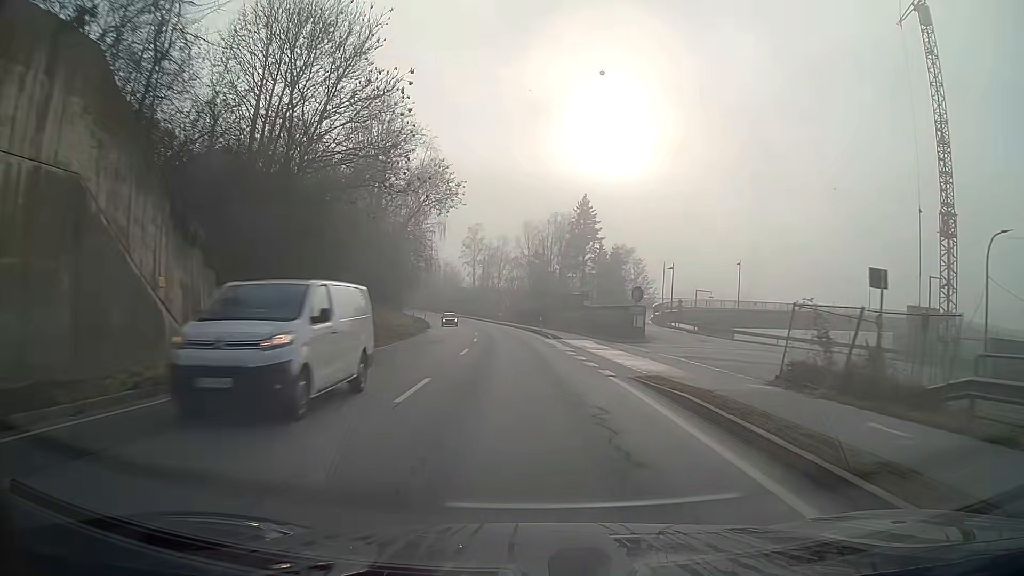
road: primary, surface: asphalt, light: Day
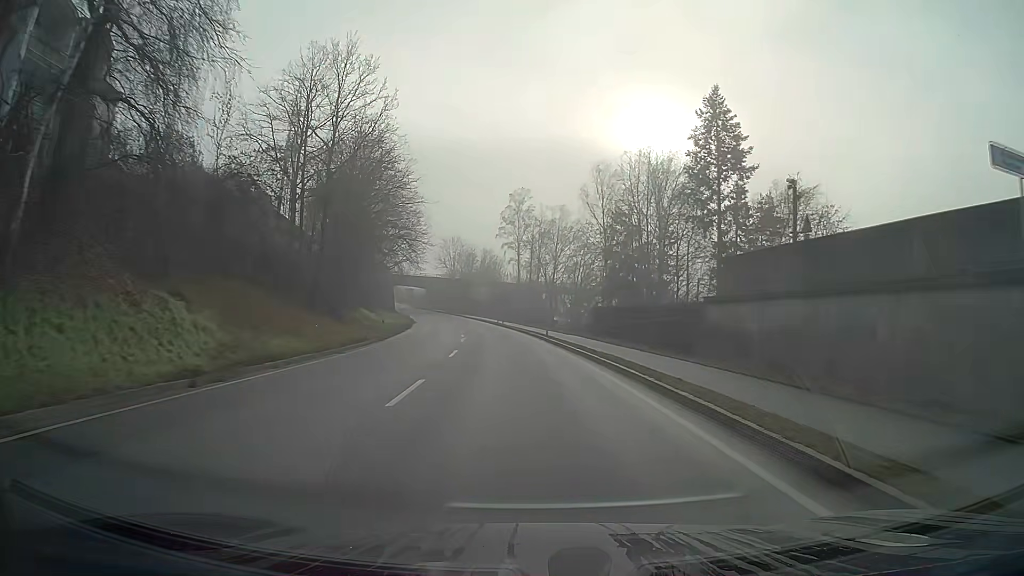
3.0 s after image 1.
(-2.0, +49.8) m; -5°
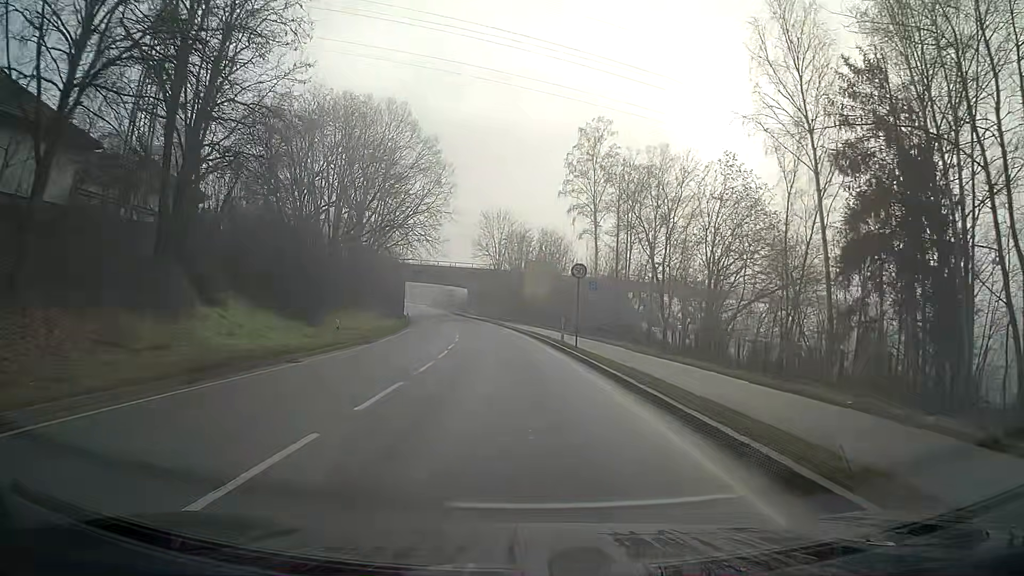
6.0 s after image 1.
(-2.0, +43.1) m; -5°
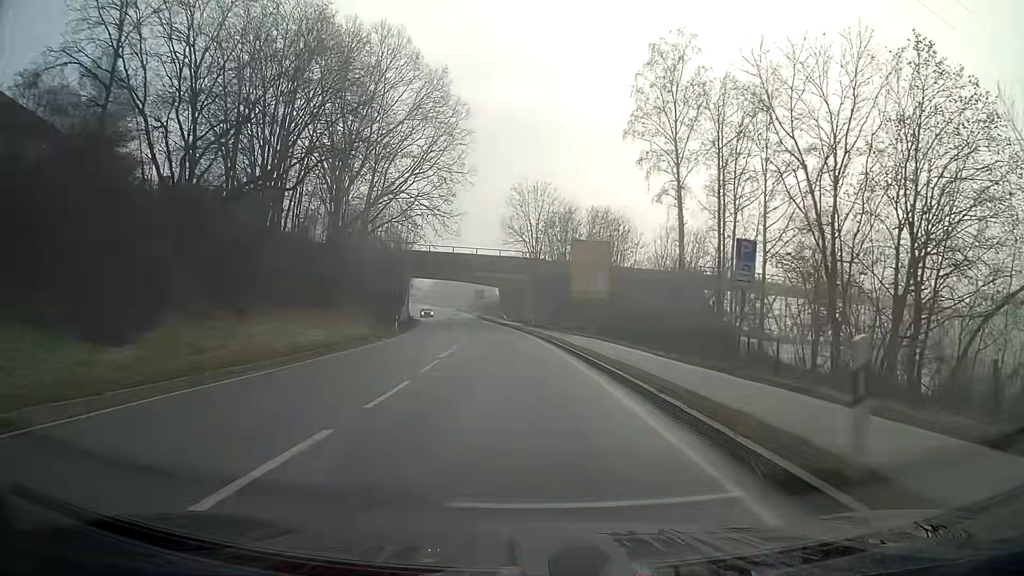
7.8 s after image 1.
(-0.8, +23.7) m; -4°
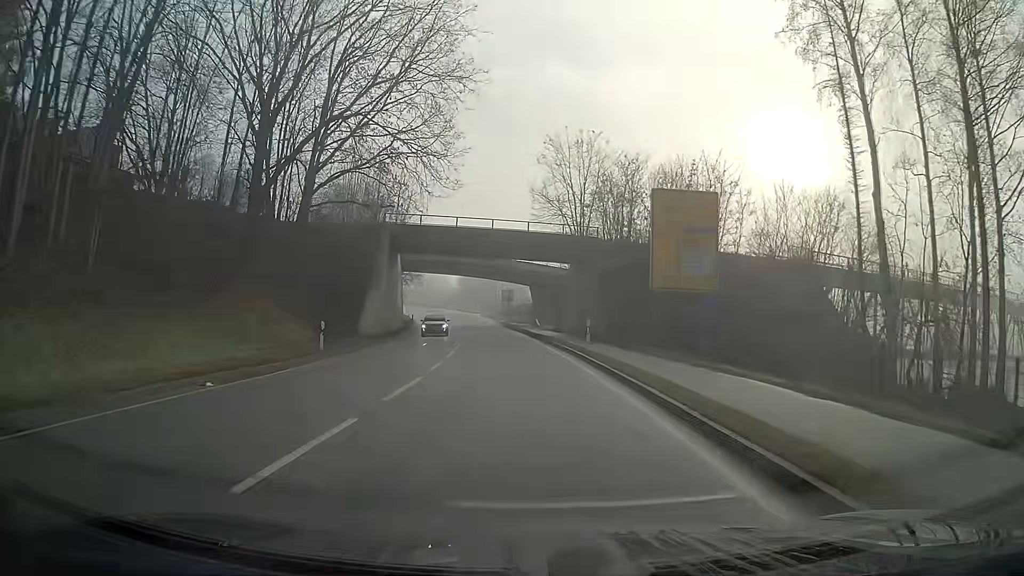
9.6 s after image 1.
(-0.6, +23.2) m; -3°
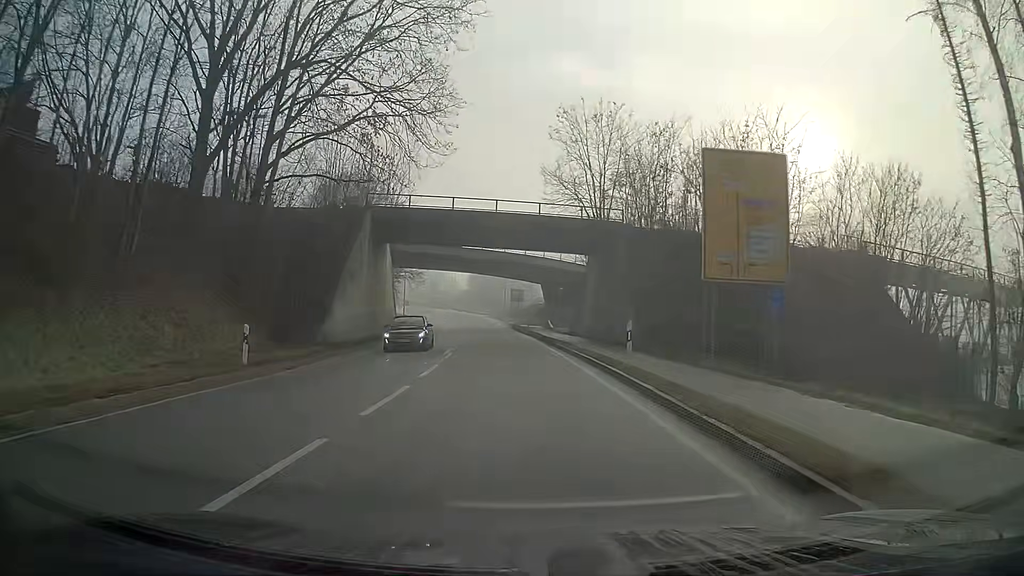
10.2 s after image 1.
(-0.1, +7.7) m; -1°
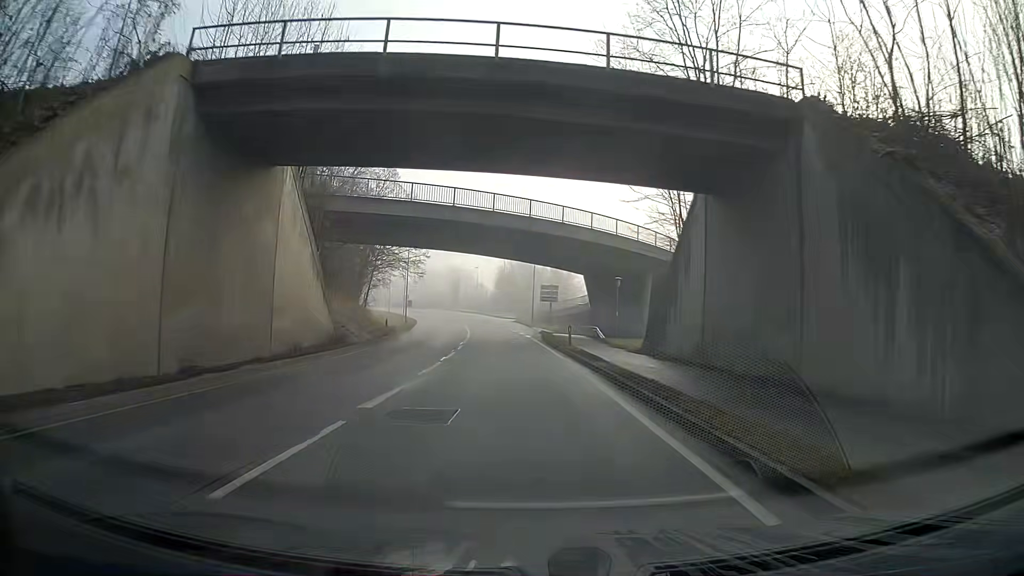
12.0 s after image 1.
(-0.6, +22.8) m; -3°
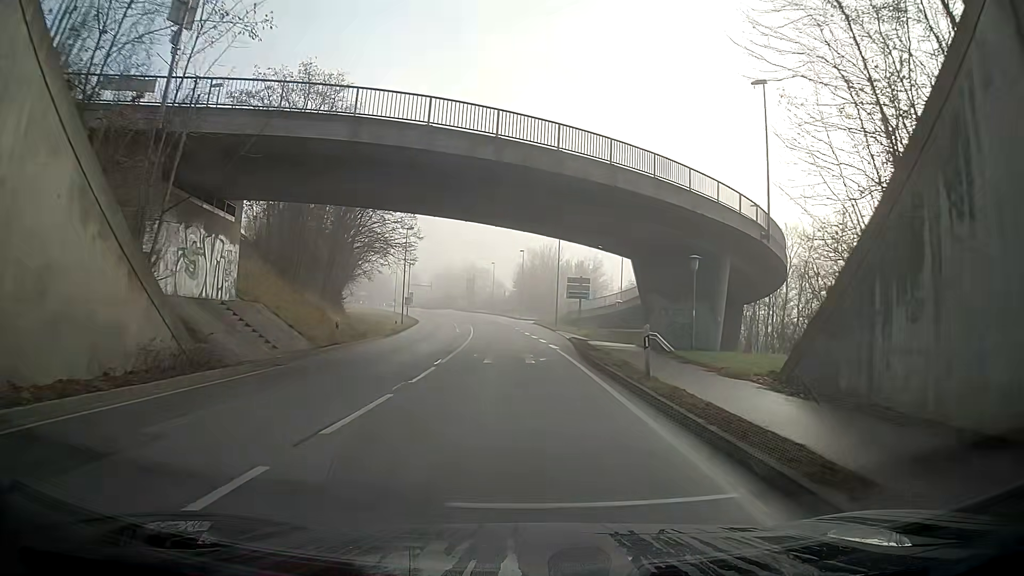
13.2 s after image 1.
(-0.2, +15.1) m; -1°
(0, +10) (0, +20) (0, +30) (0, +40) (0, +50) (0, +60) (-1, +70) (-2, +80) (-3, +90) (-5, +100) m
